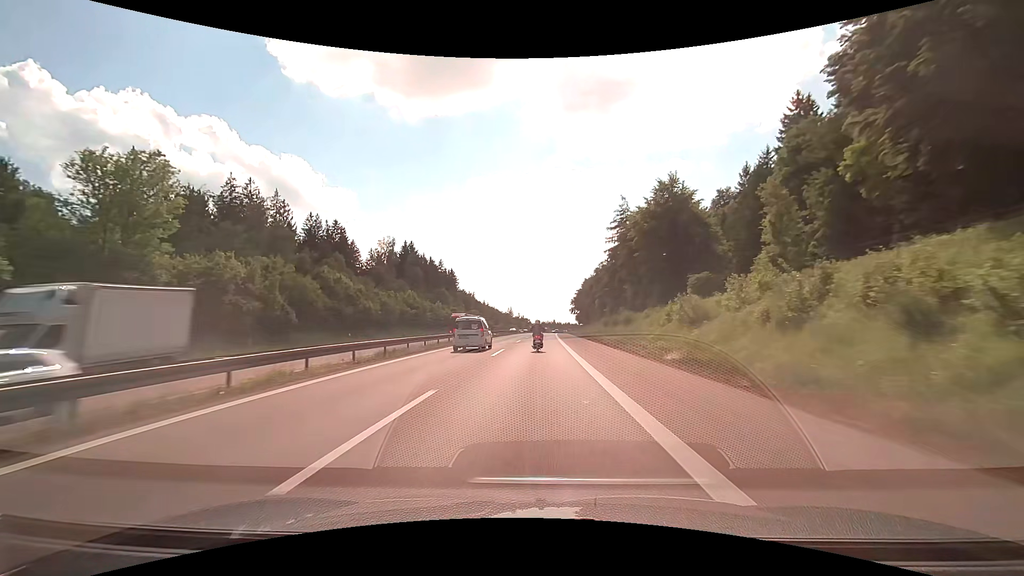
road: motorway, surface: asphalt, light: Day
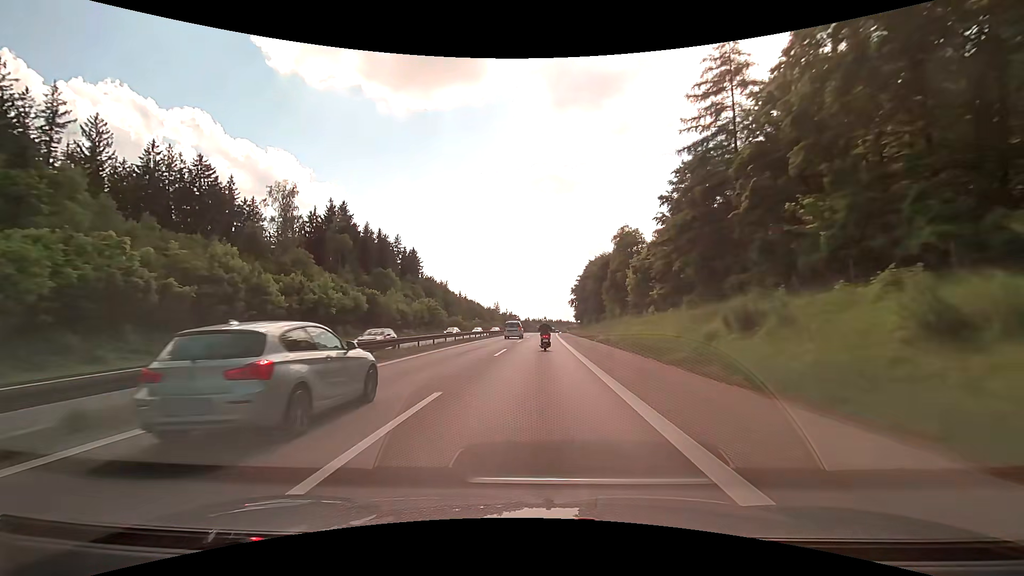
(+0.6, +54.1) m; +1°
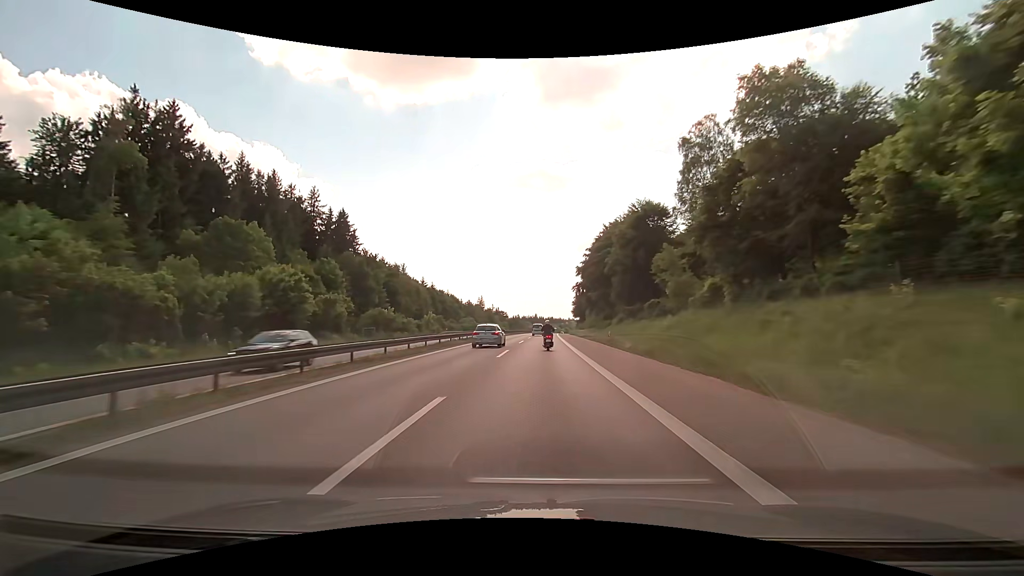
(+0.5, +54.7) m; +1°
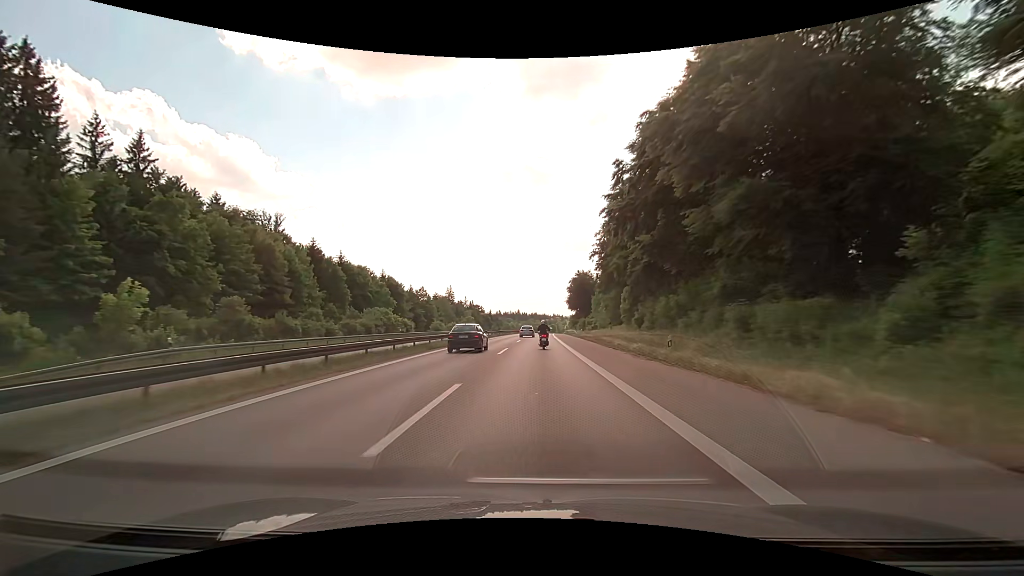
(+1.0, +69.7) m; +2°
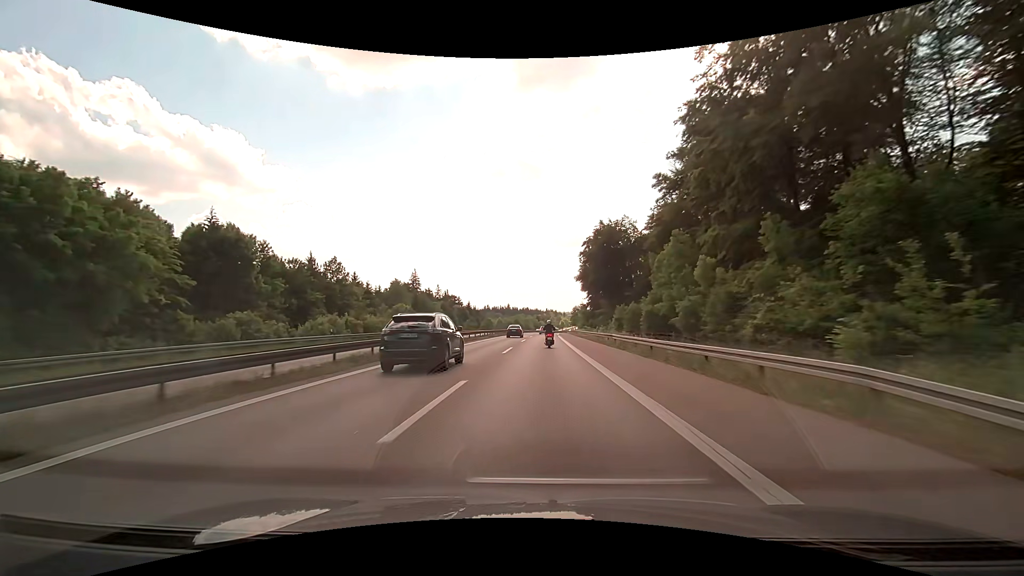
(+0.6, +71.6) m; +1°
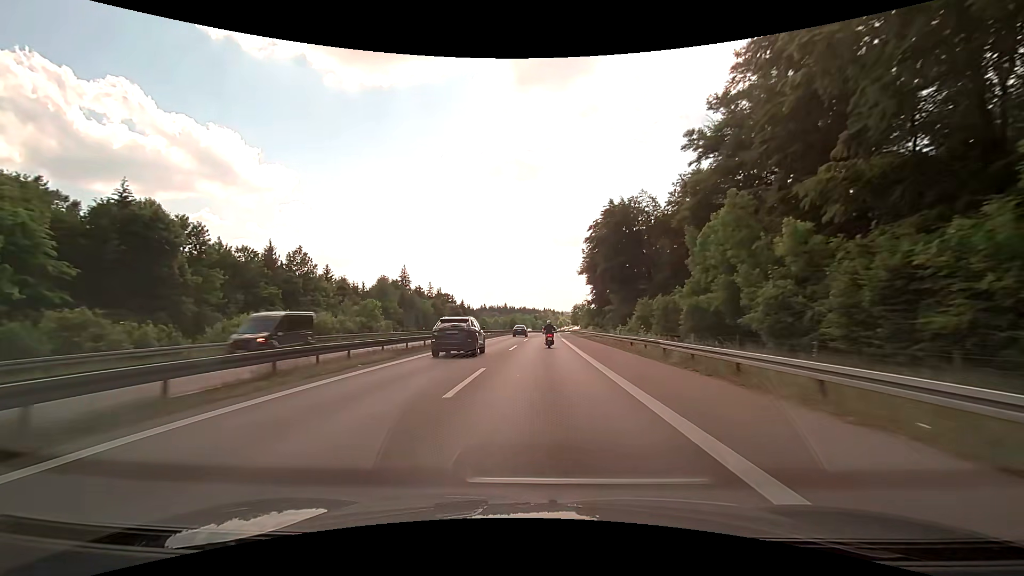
(0.0, +14.5) m; 0°
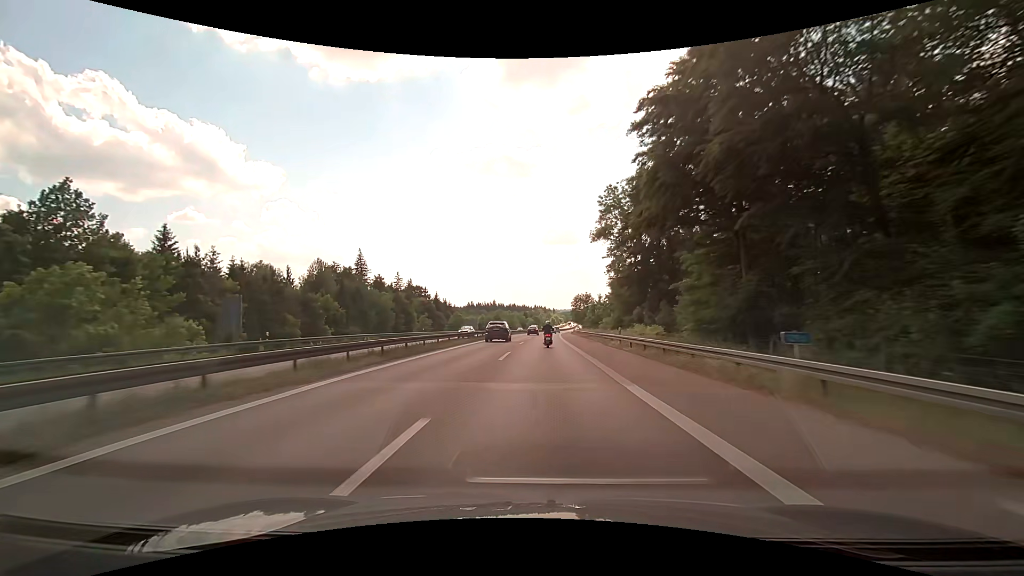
(+0.5, +44.1) m; +1°
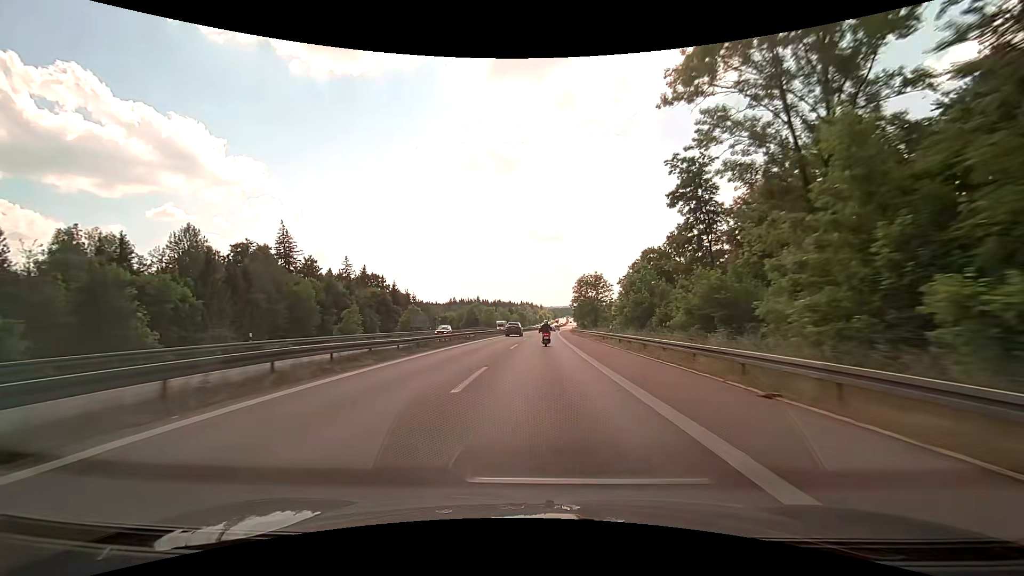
(+0.3, +44.9) m; +1°
(0, +10) (0, +20) (0, +30) (0, +40) (+1, +50) (+1, +60) (+1, +70) (+2, +80) (+2, +90) (+2, +100) m
